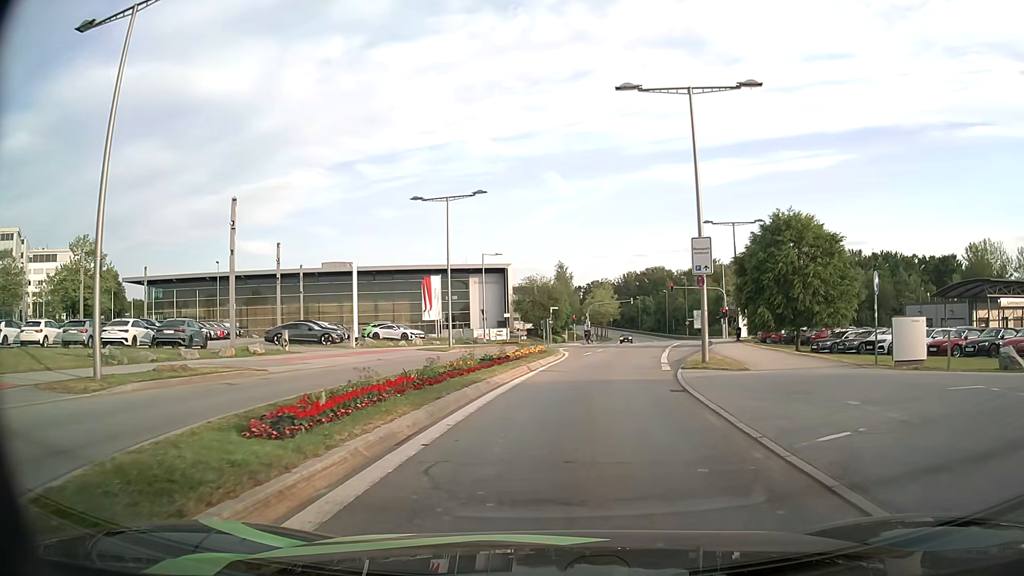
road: secondary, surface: asphalt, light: Day
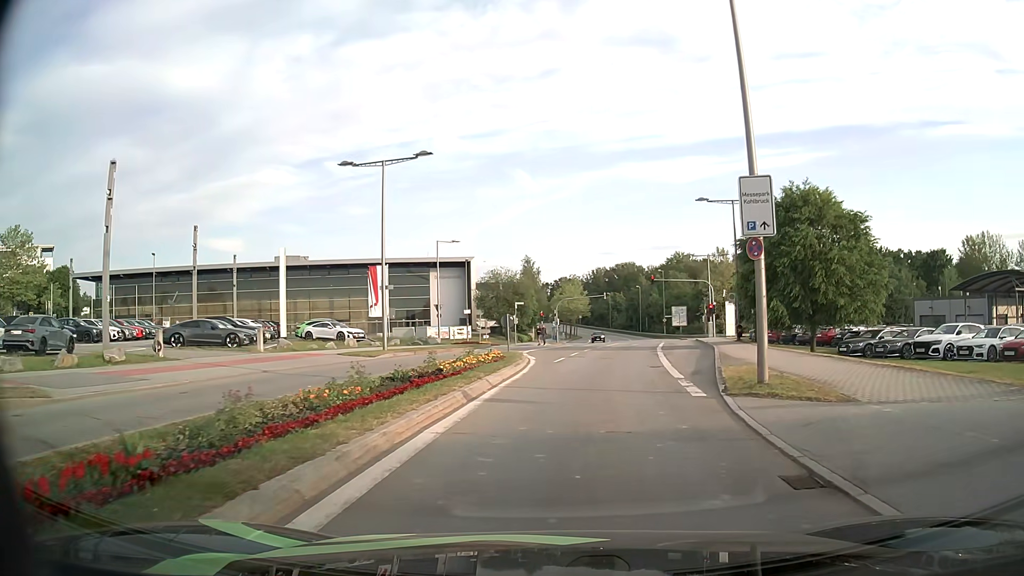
(+0.2, +8.7) m; +3°
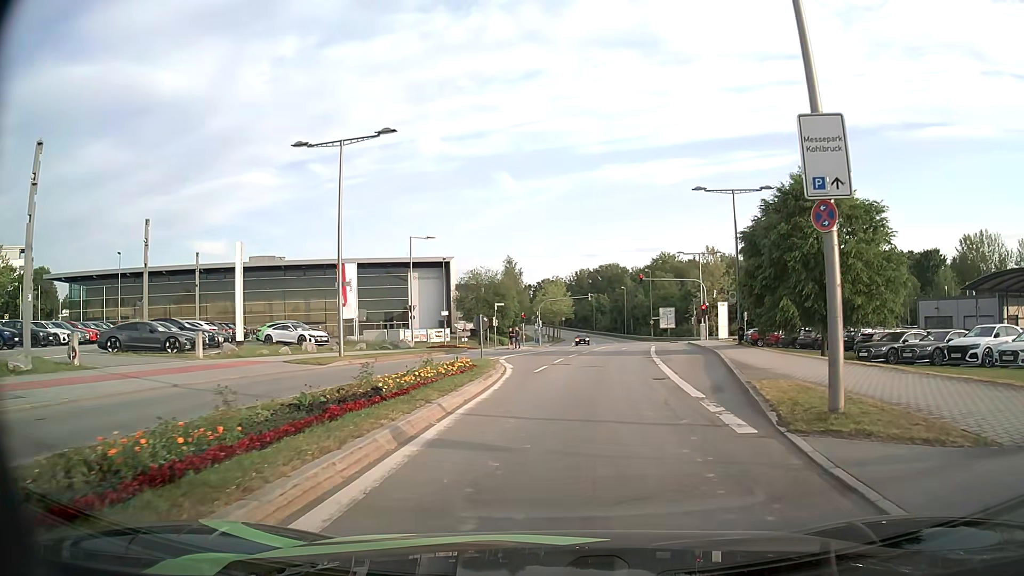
(0.0, +4.2) m; +1°
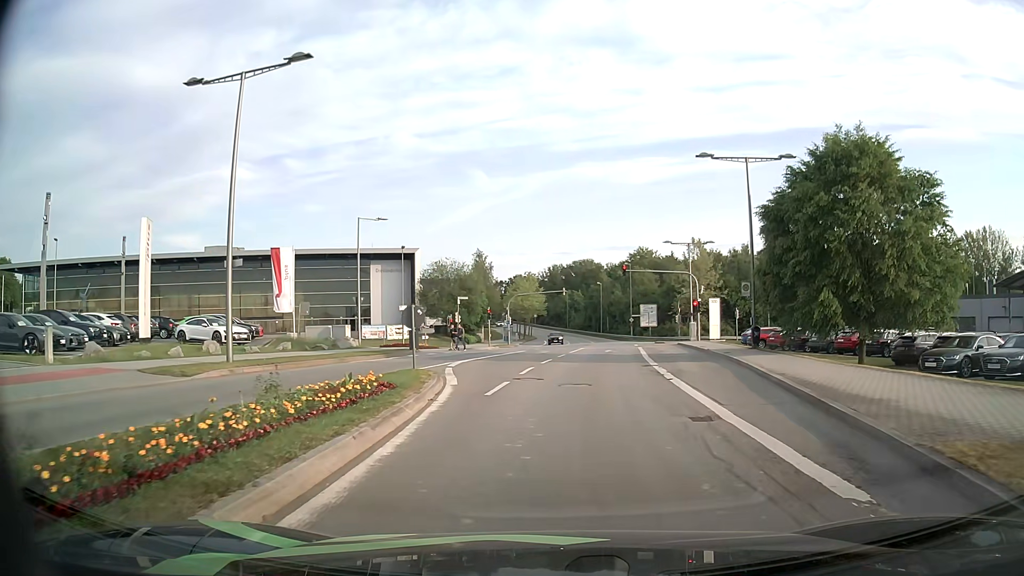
(+0.2, +7.8) m; +3°
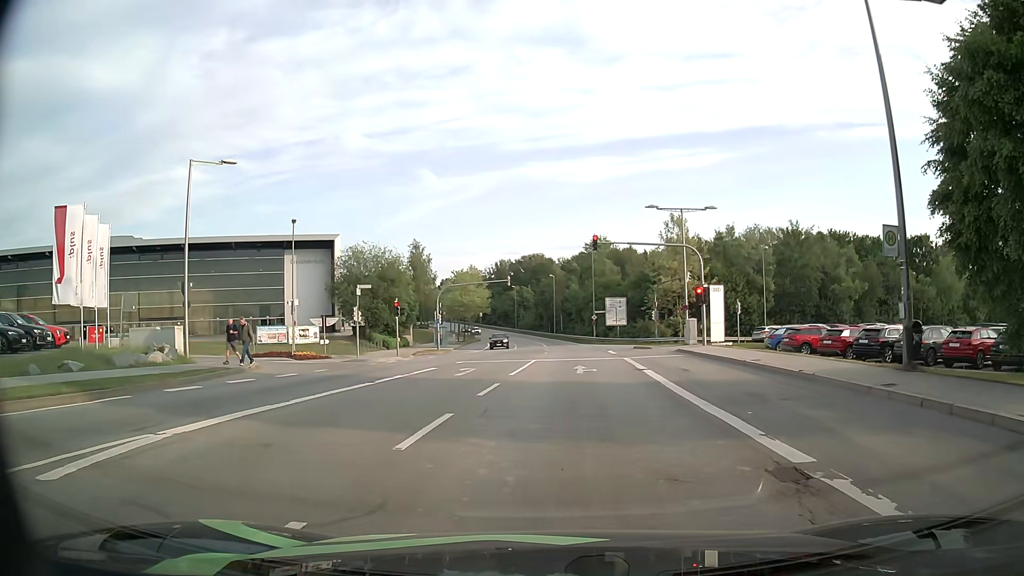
(+0.7, +17.8) m; +4°
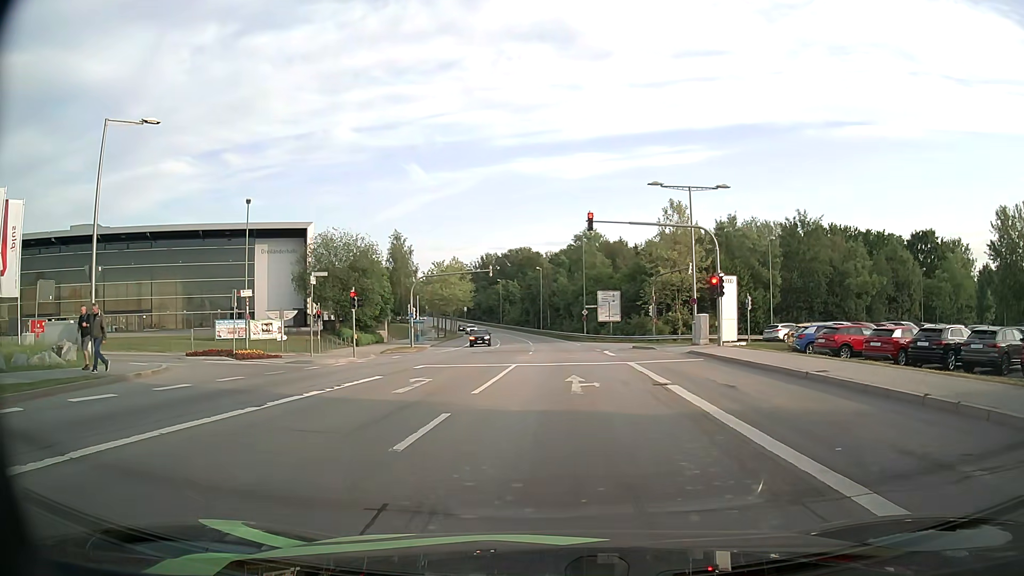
(+0.1, +6.2) m; +2°
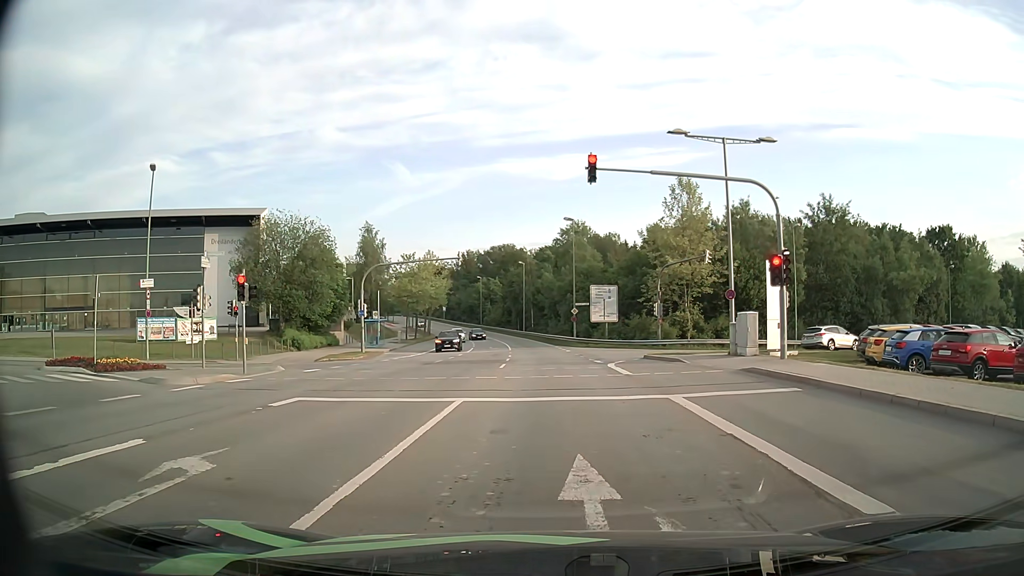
(0.0, +10.7) m; 0°
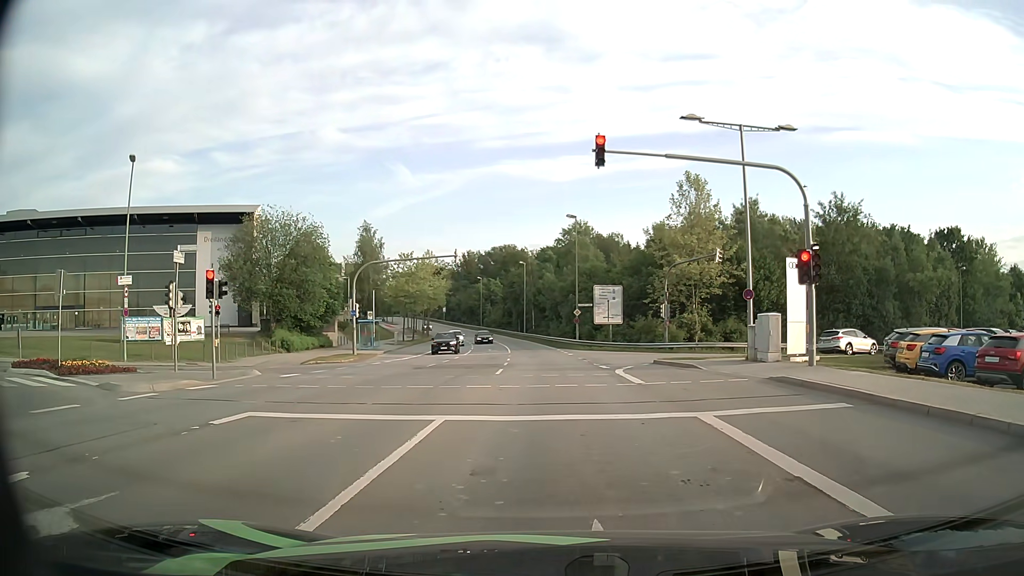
(0.0, +2.3) m; -1°
(0, +10) (0, +20) (0, +30) (0, +40) (0, +50) (-1, +60) (-2, +70) (-3, +80) (-4, +90) (-6, +100) m
